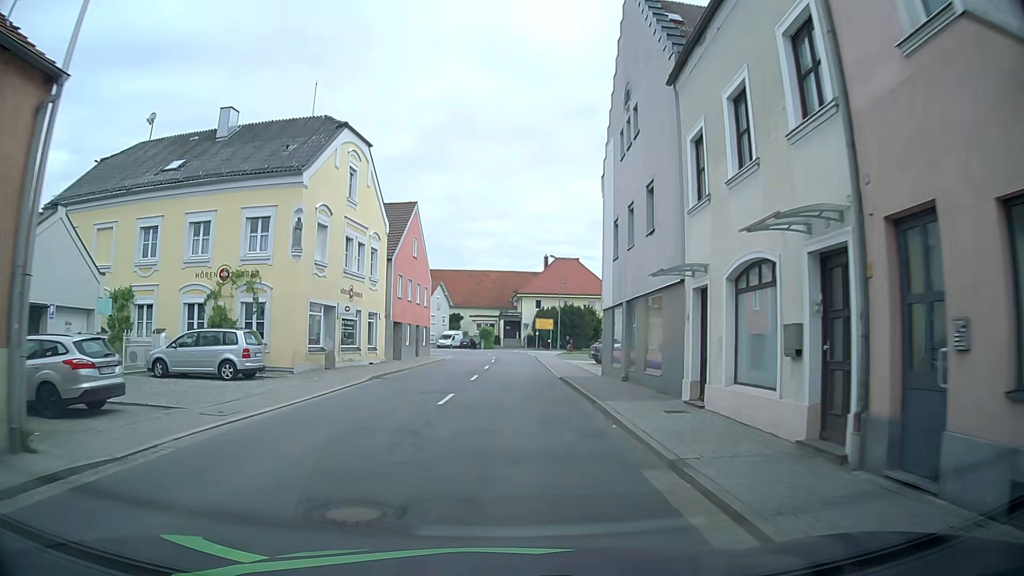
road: primary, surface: asphalt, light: Day
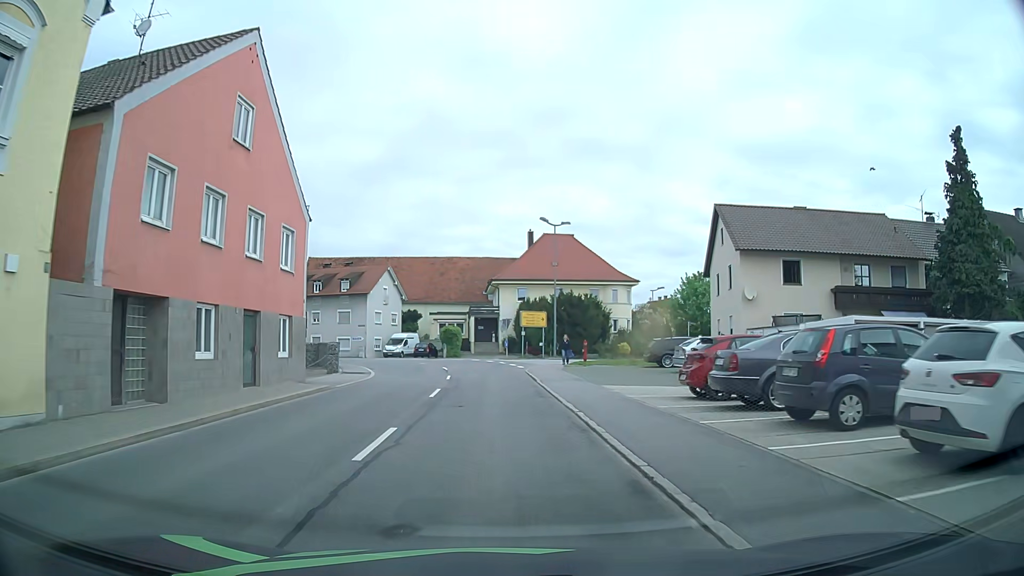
(+1.1, +25.0) m; +4°
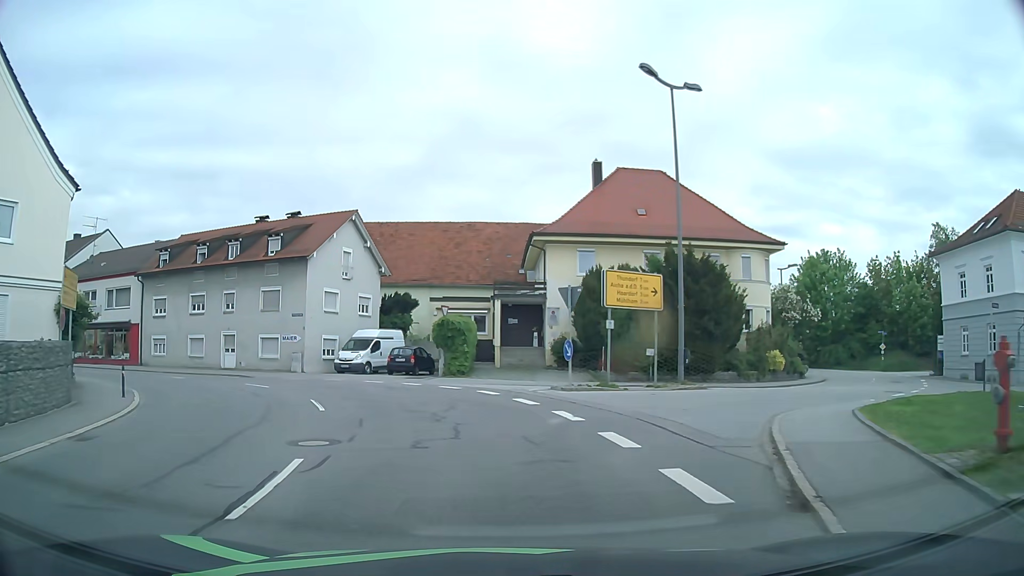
(-0.5, +29.7) m; -4°
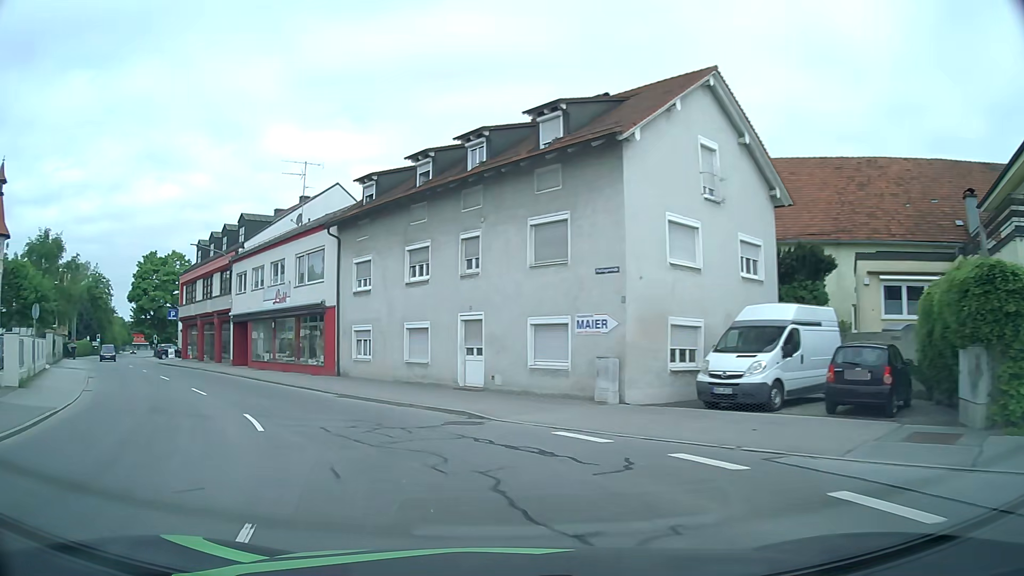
(-4.5, +20.5) m; -29°
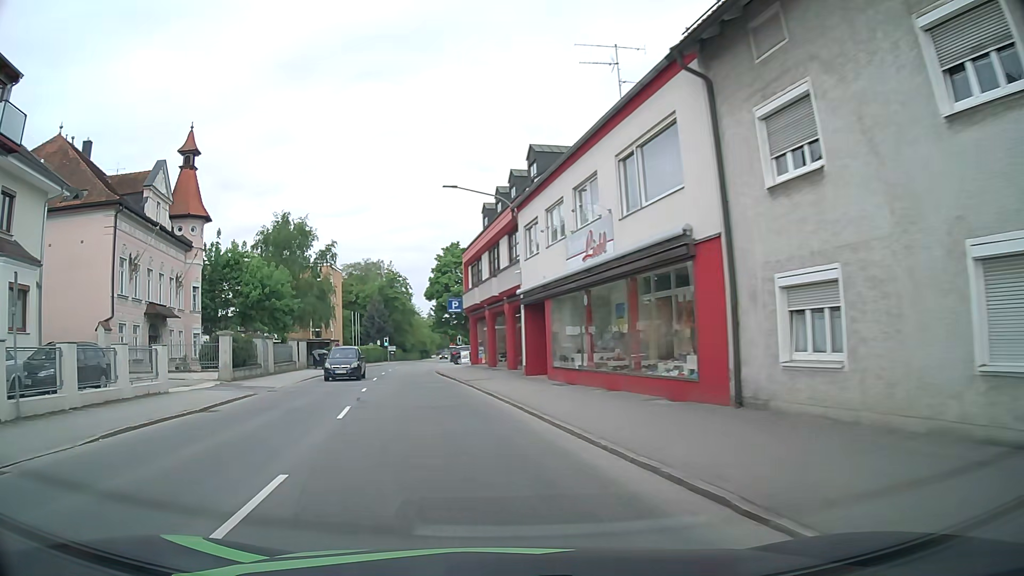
(-4.3, +16.0) m; -29°
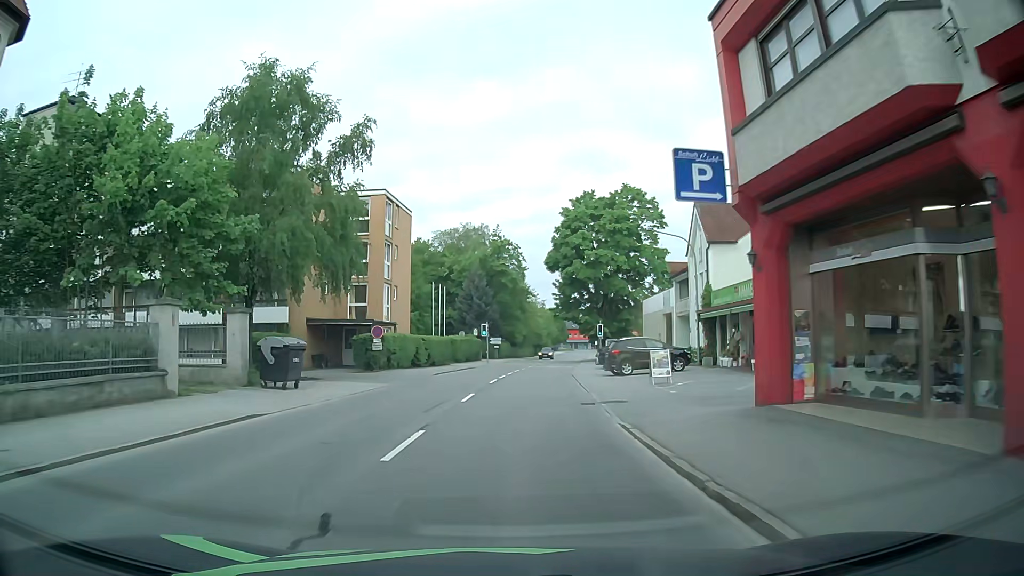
(-5.0, +32.7) m; -10°
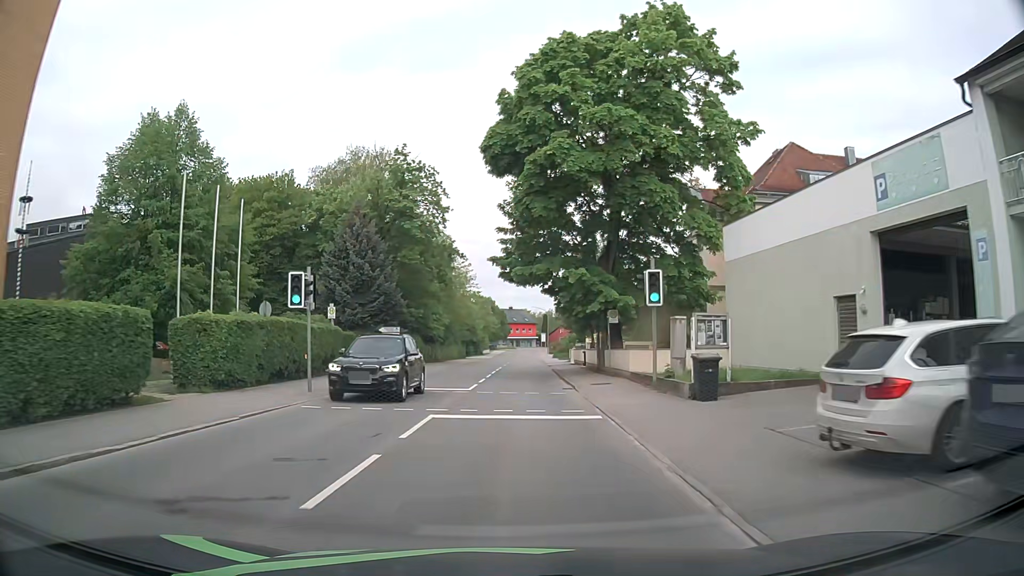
(+1.9, +38.7) m; +6°
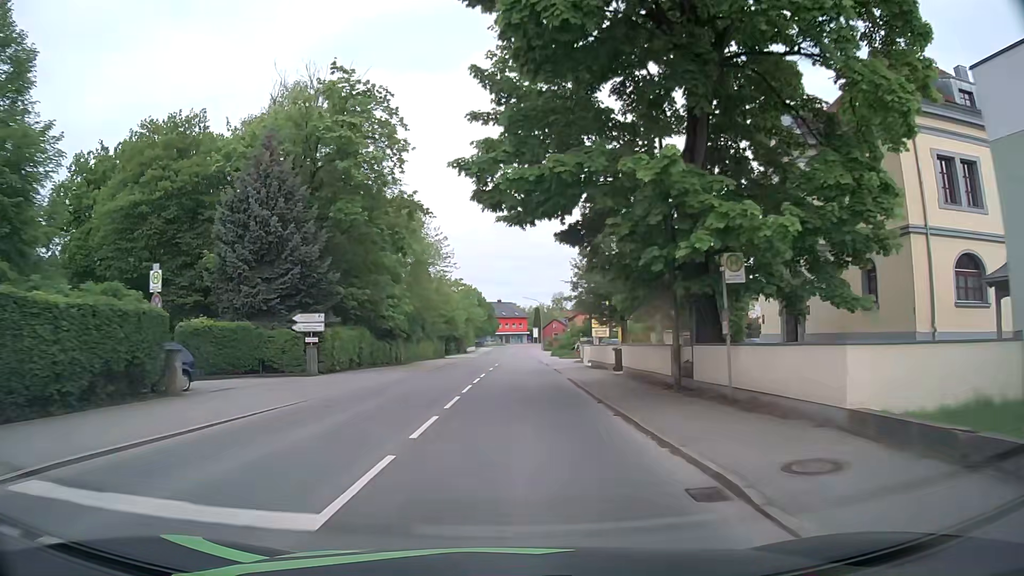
(0.0, +16.6) m; +1°
(0, +10) (0, +20) (0, +30) (0, +40) (0, +50) (0, +60) (0, +70) (0, +80) (0, +90) (0, +100) m
